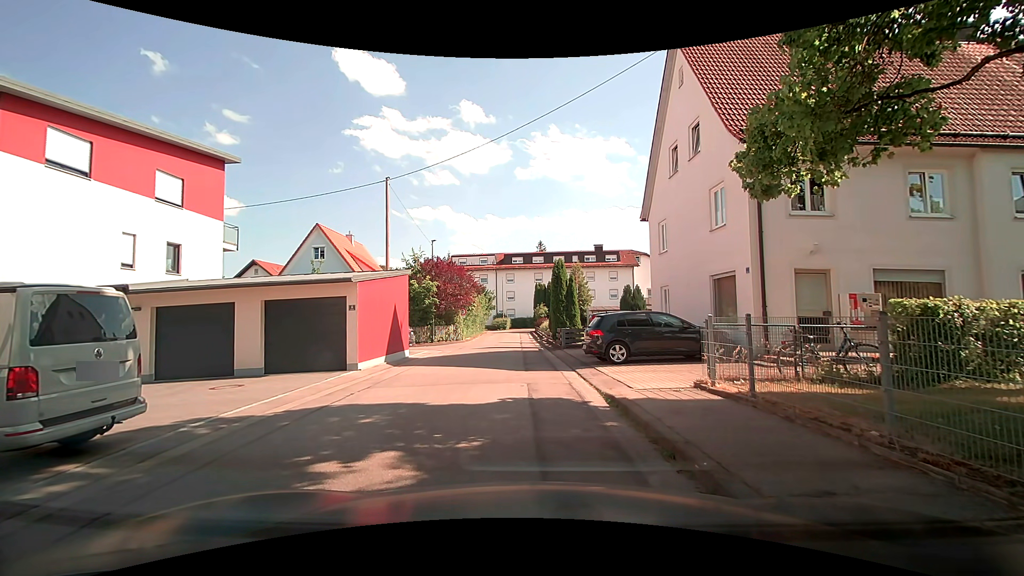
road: residential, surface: asphalt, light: Day
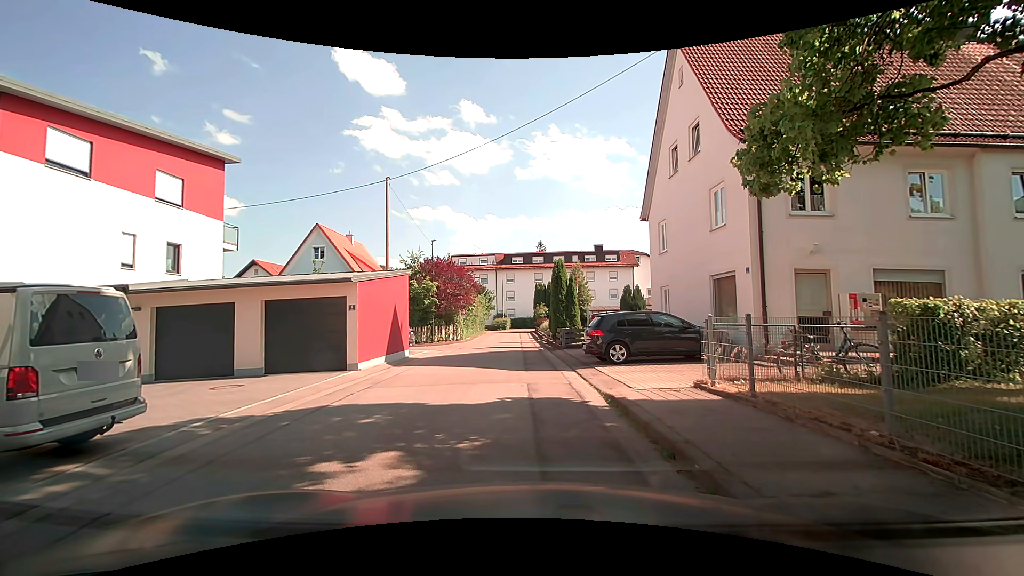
(0.0, 0.0) m; 0°
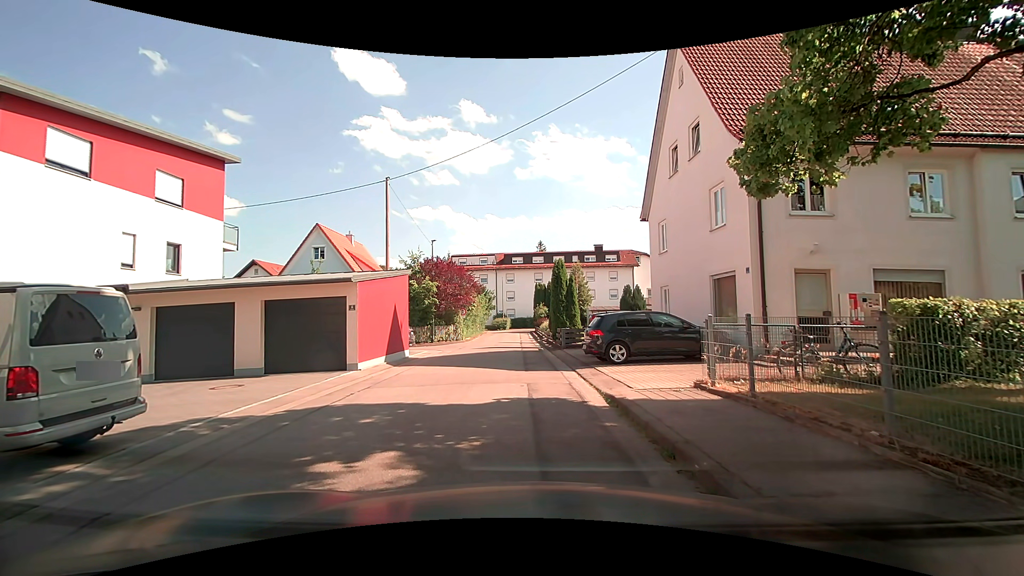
(0.0, 0.0) m; 0°
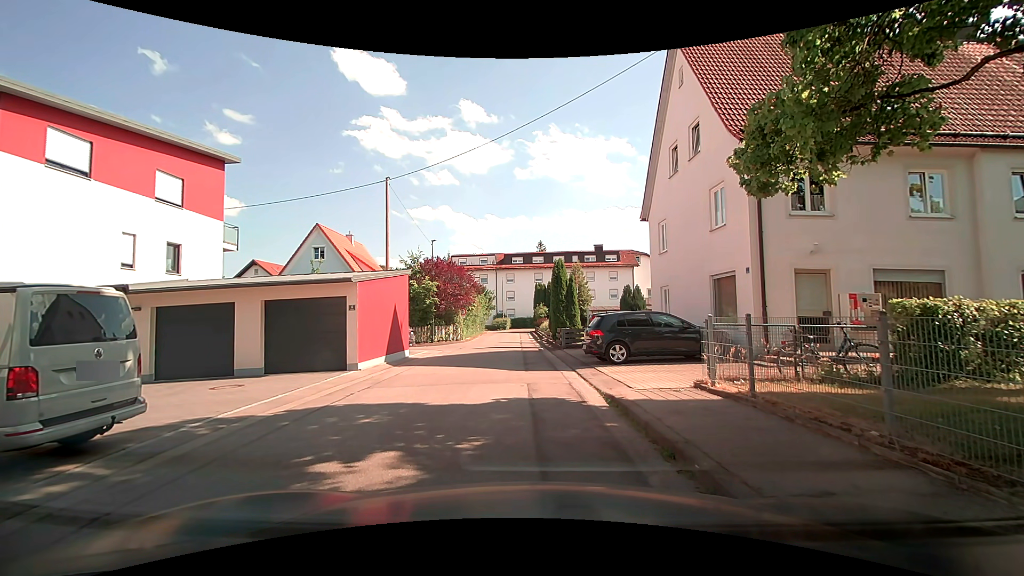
(0.0, 0.0) m; 0°
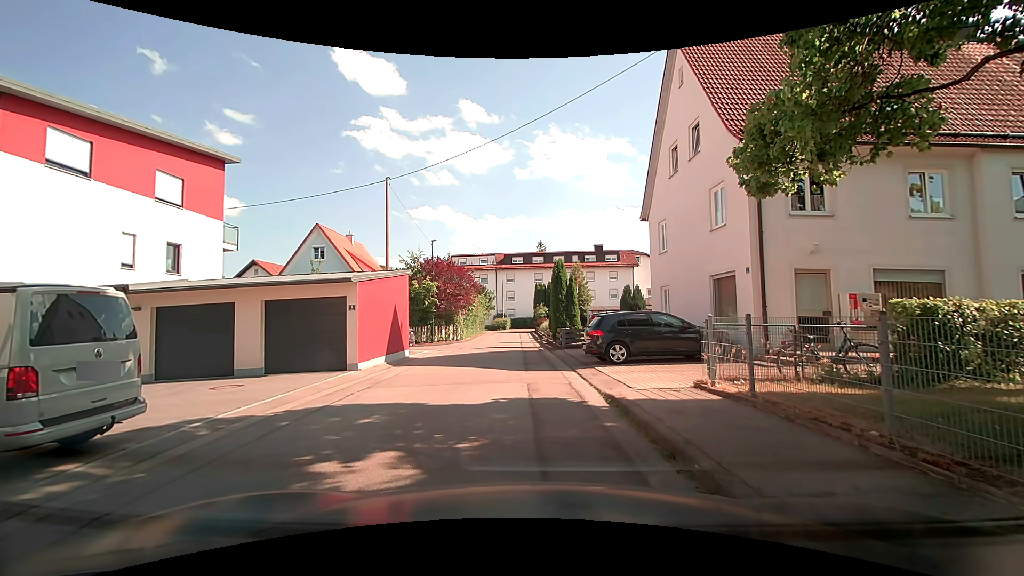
(0.0, 0.0) m; 0°
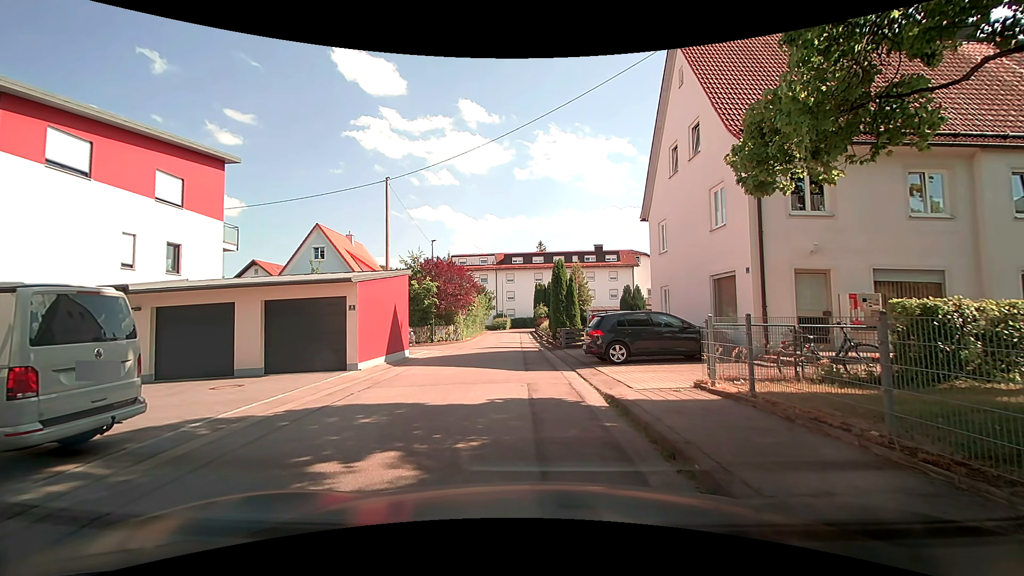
(0.0, 0.0) m; 0°
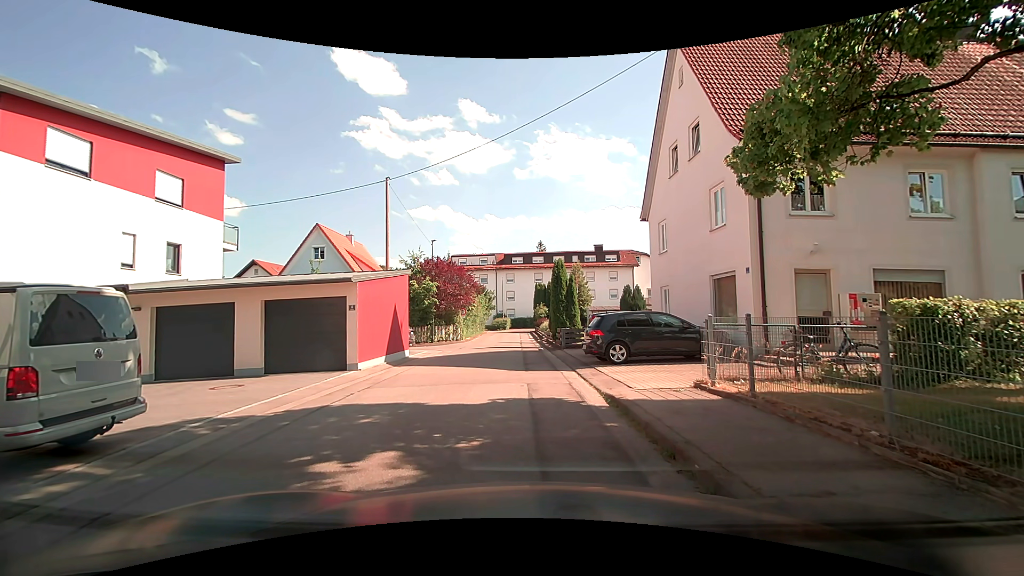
(0.0, 0.0) m; 0°
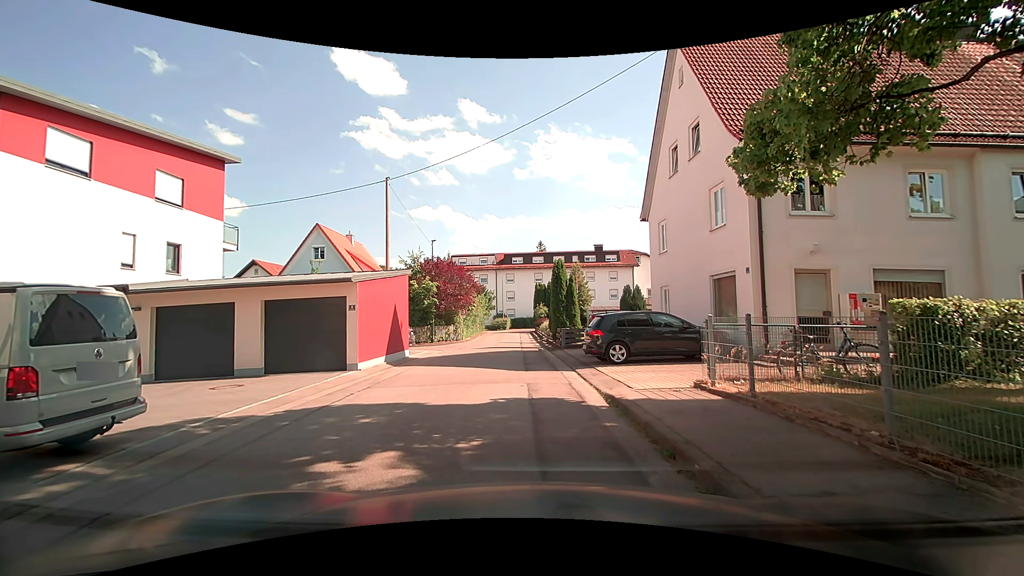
(0.0, 0.0) m; 0°
